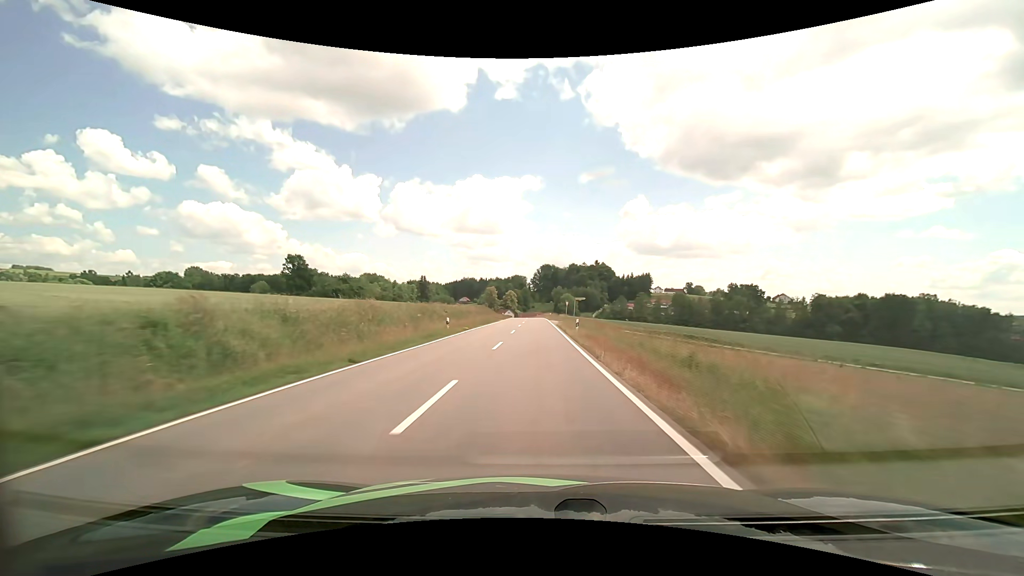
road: tertiary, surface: asphalt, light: Day
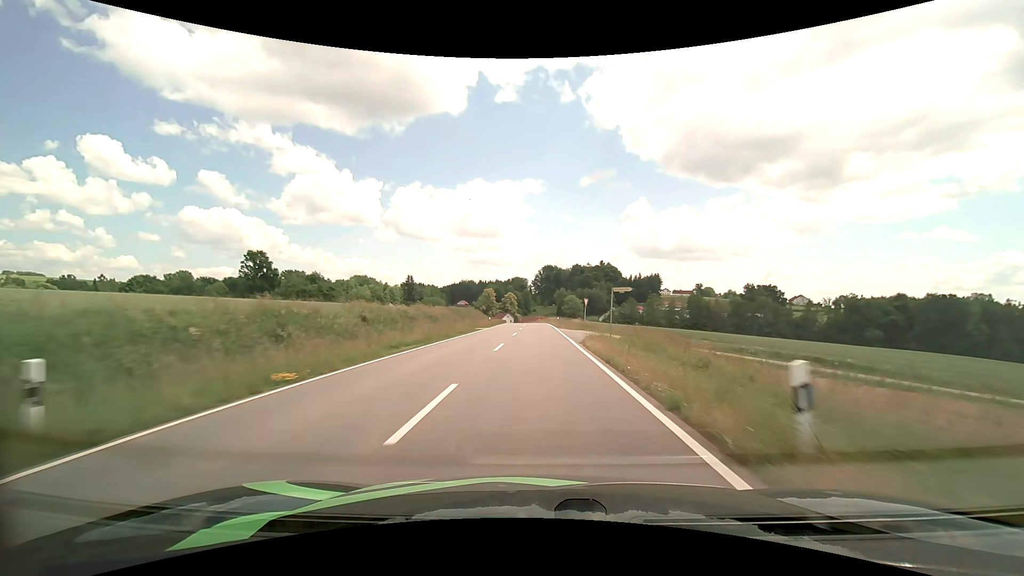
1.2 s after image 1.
(0.0, +25.0) m; 0°
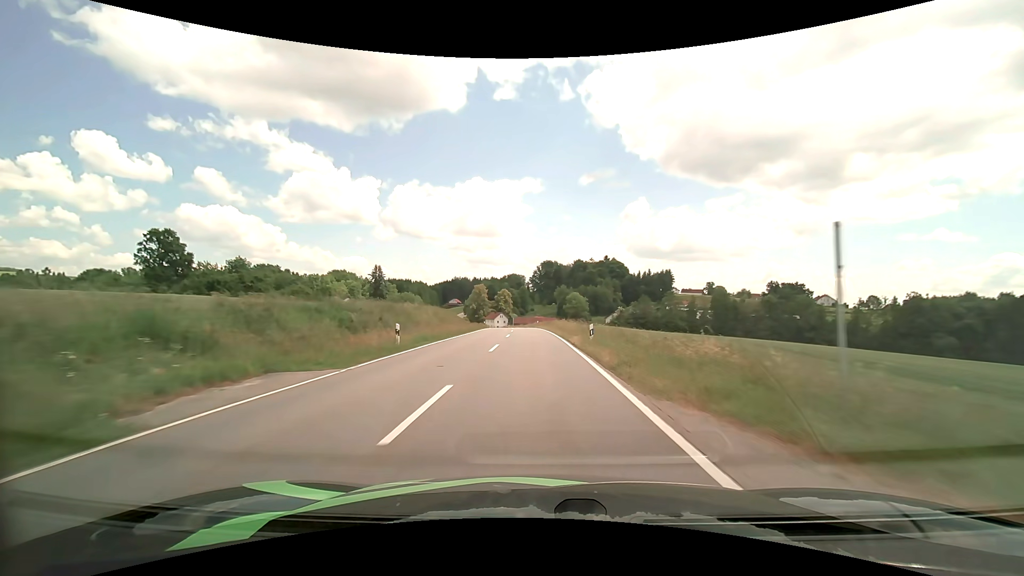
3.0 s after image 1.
(0.0, +36.8) m; 0°
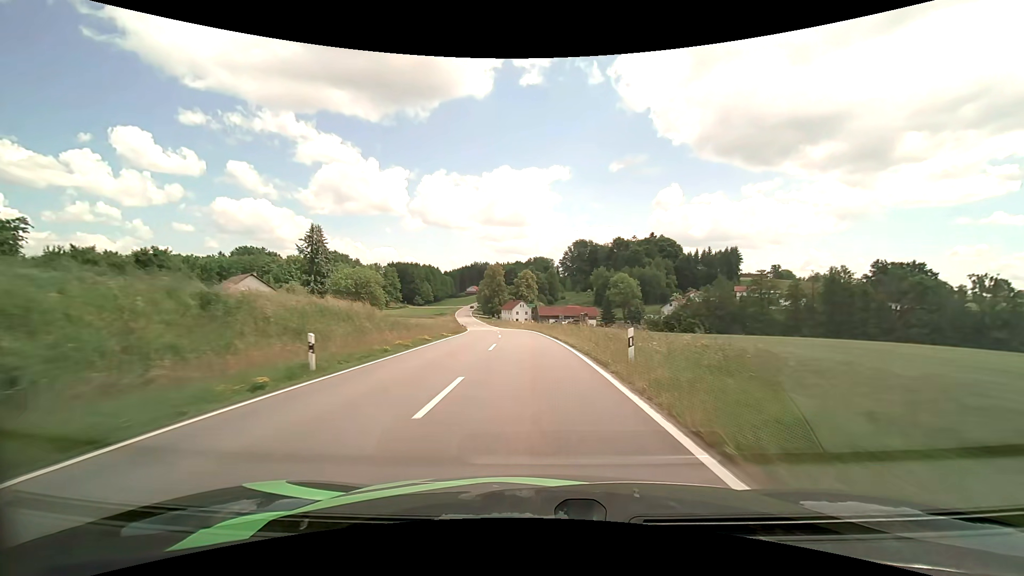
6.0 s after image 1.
(-1.5, +60.8) m; -3°
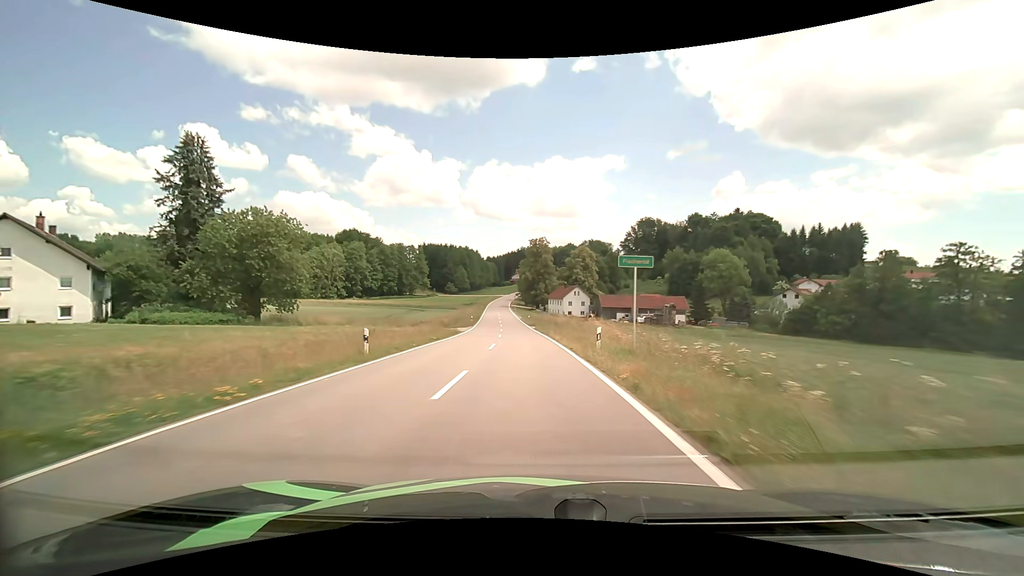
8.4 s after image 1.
(-2.2, +48.0) m; -6°
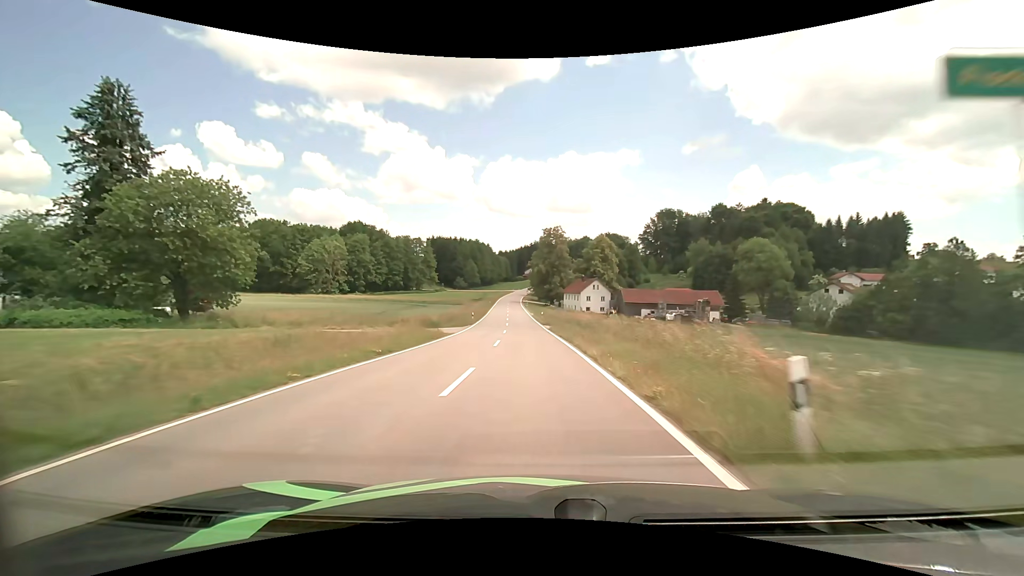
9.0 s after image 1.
(-0.2, +12.1) m; -1°
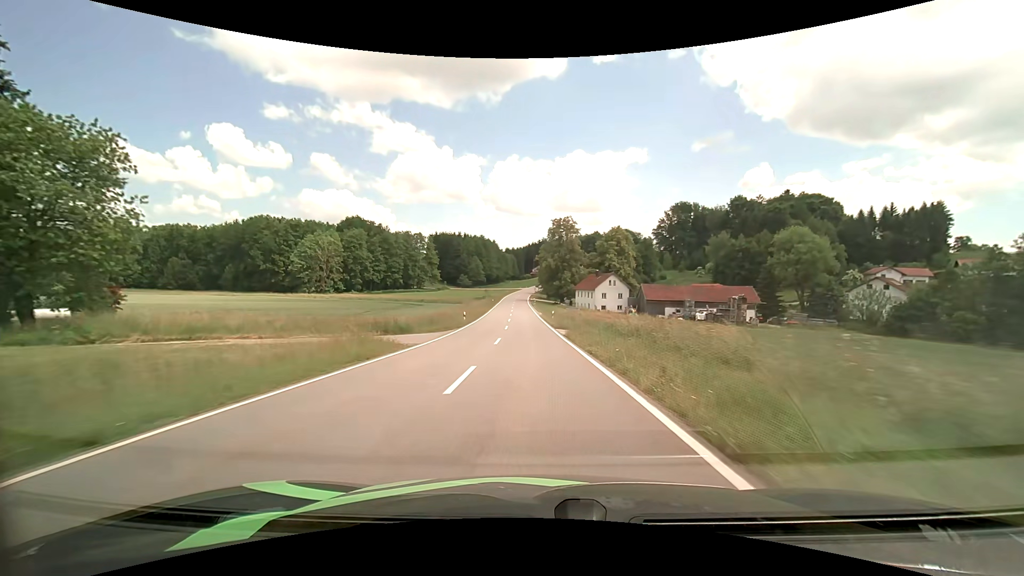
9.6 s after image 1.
(-0.1, +12.1) m; -1°
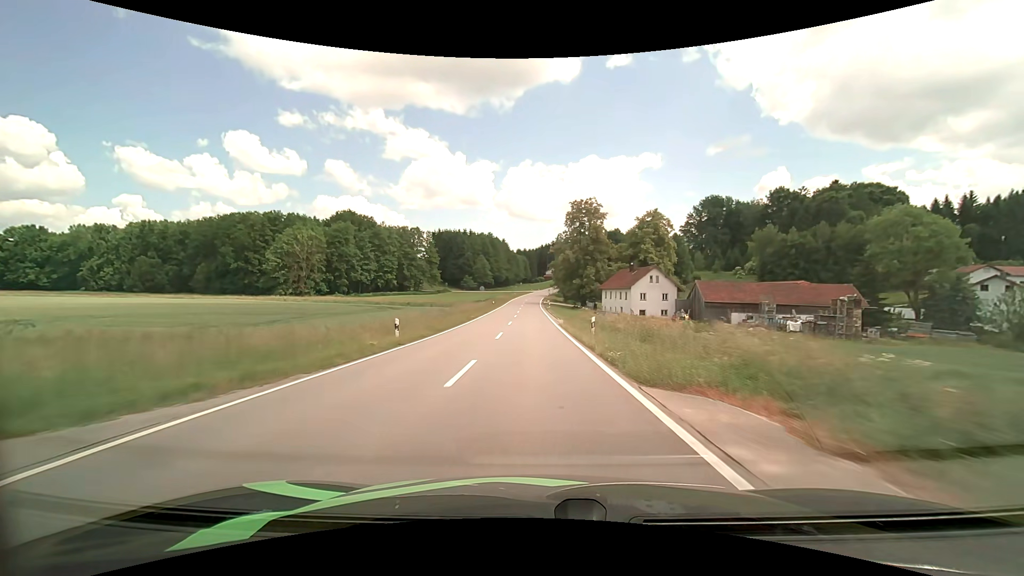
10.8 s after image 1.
(-0.3, +24.4) m; -2°
(0, +10) (0, +20) (0, +30) (-1, +40) (-1, +50) (-1, +60) (-1, +70) (-1, +80) (-1, +90) (-1, +100) m
